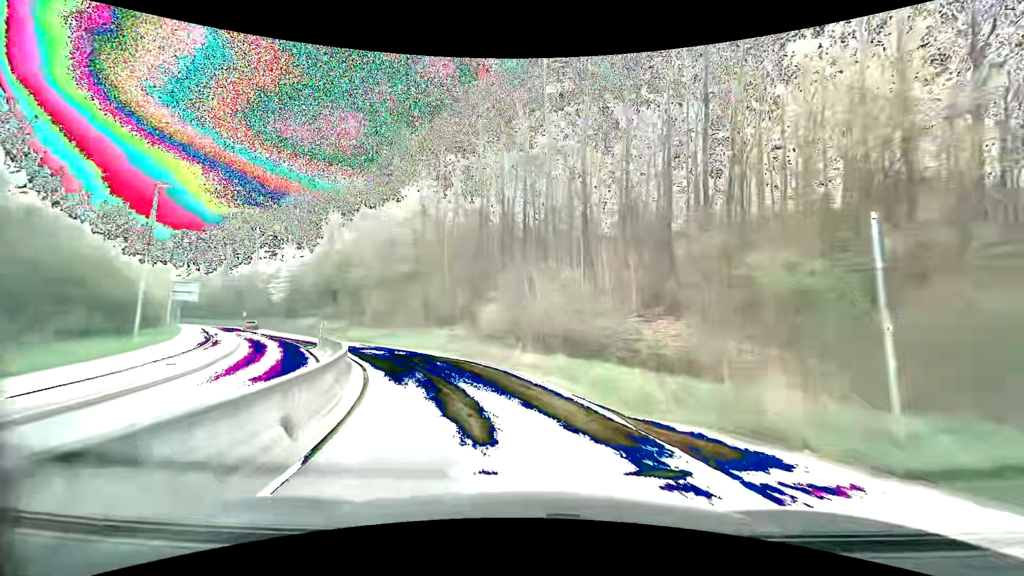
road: secondary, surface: asphalt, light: Day
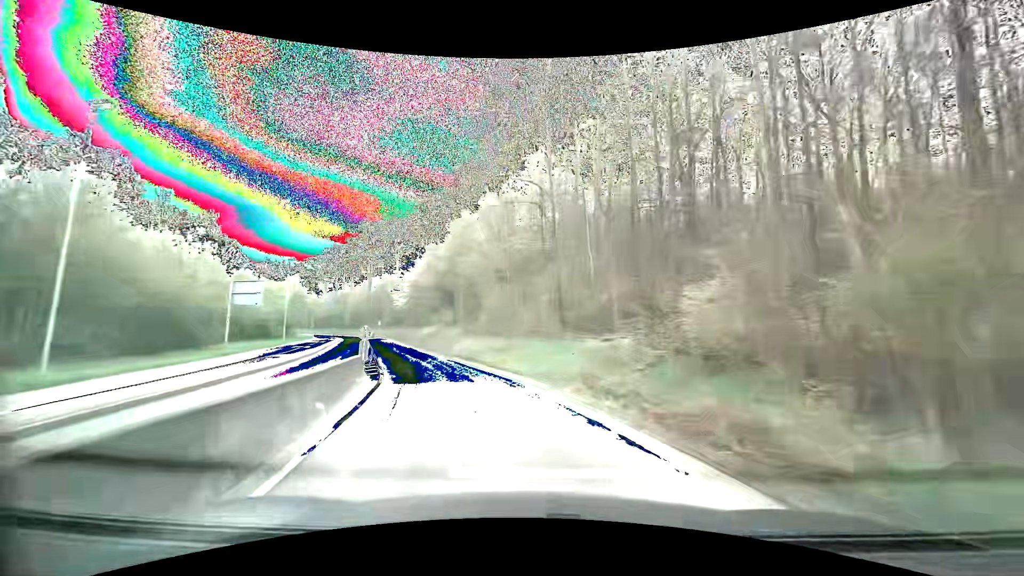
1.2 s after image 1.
(-2.1, +14.3) m; -17°
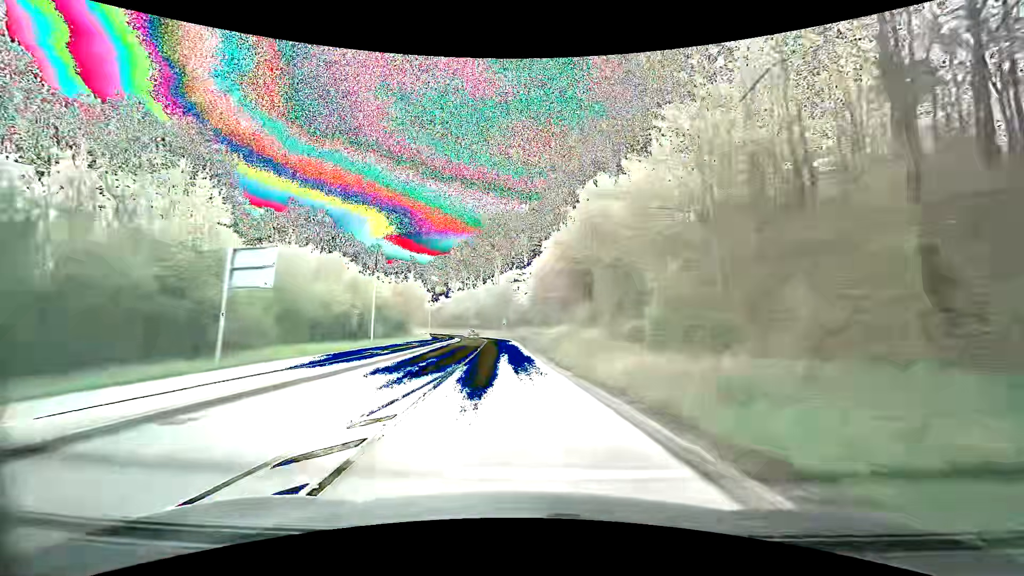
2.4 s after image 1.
(-2.0, +14.3) m; -16°
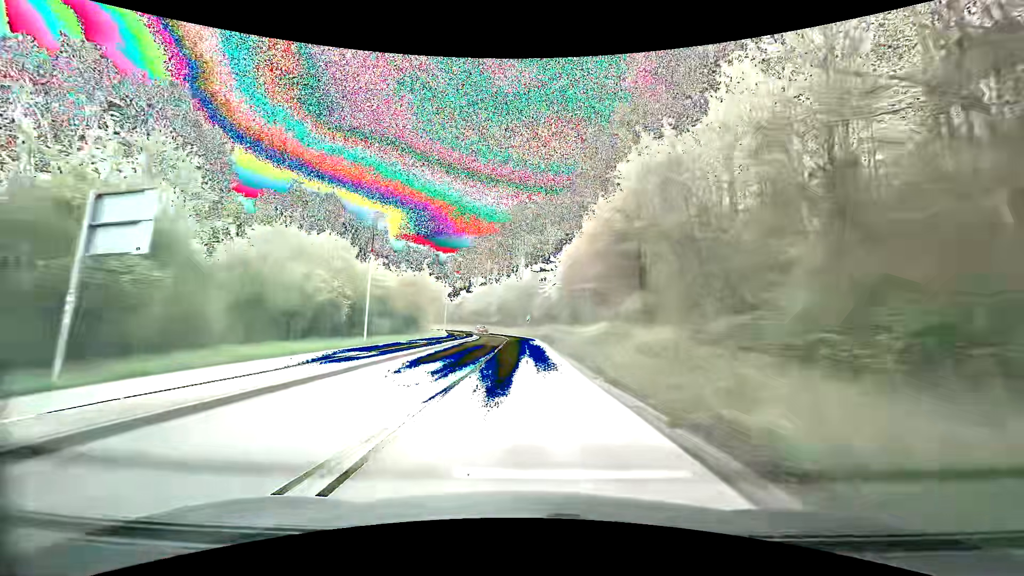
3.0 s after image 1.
(-0.2, +7.2) m; -3°
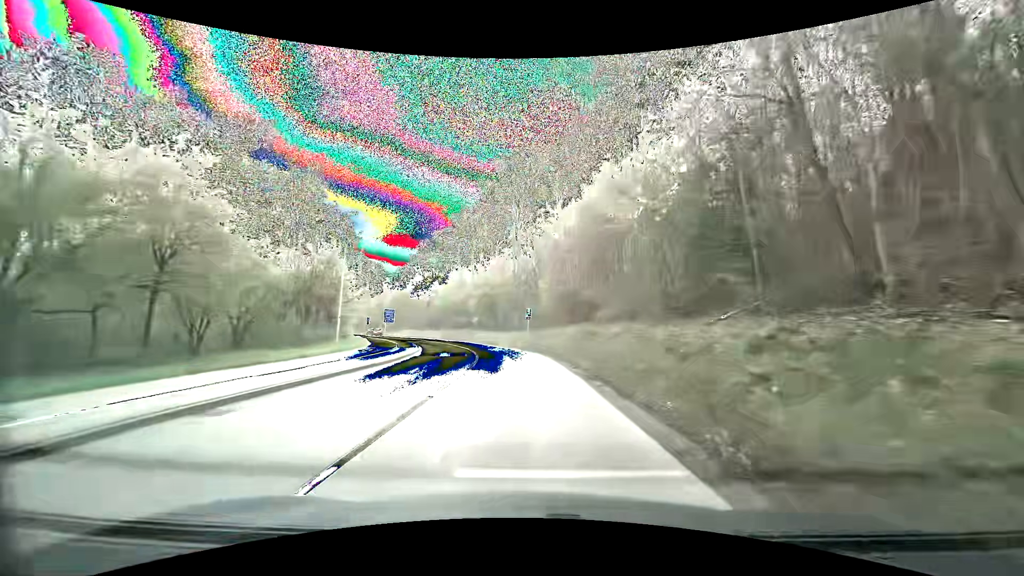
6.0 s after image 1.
(+0.2, +36.7) m; +1°
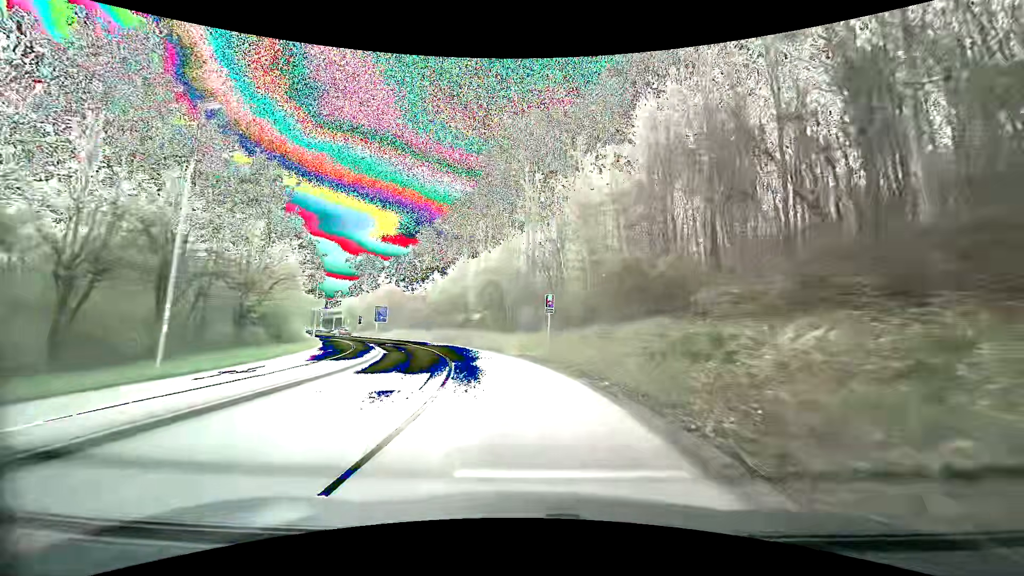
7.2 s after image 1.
(-0.2, +14.8) m; -2°
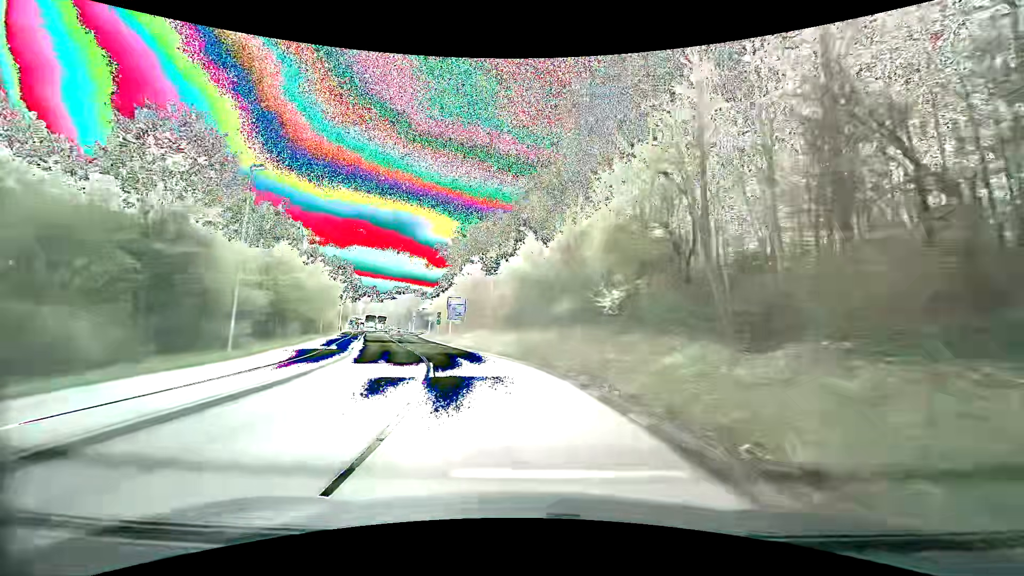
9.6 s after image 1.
(-2.6, +29.4) m; -12°
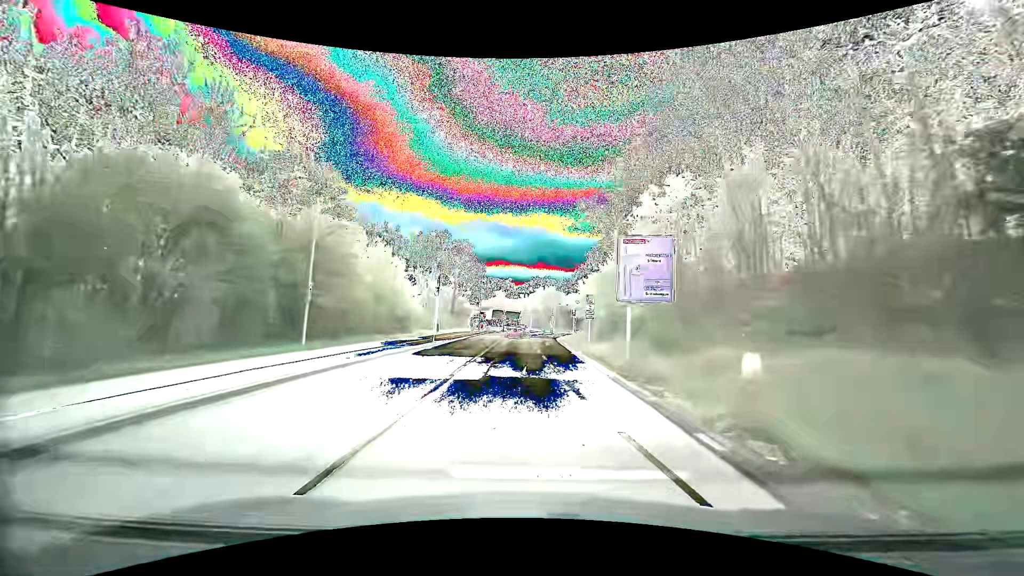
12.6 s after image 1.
(-6.4, +35.2) m; -17°
